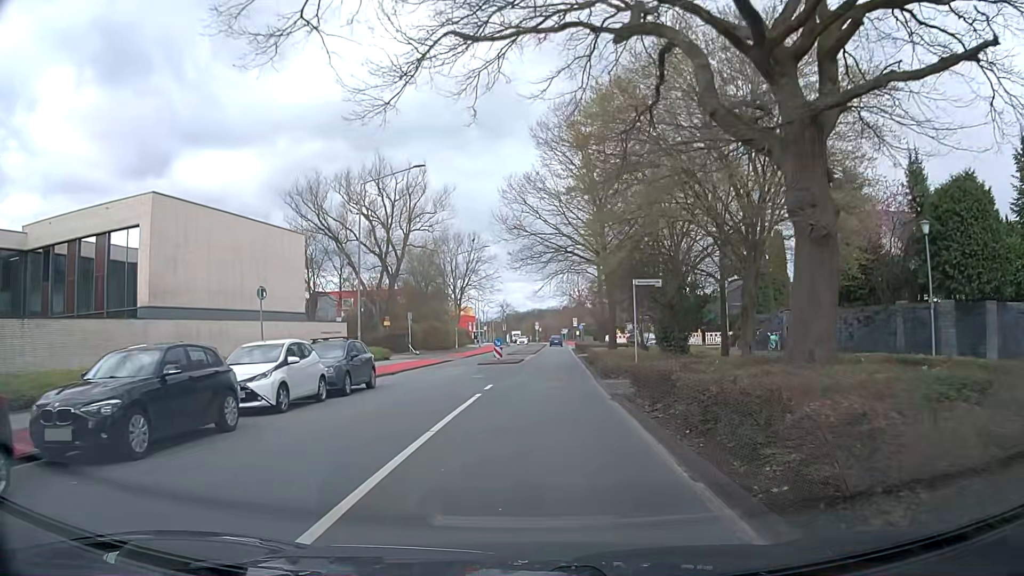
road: tertiary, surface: asphalt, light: Day
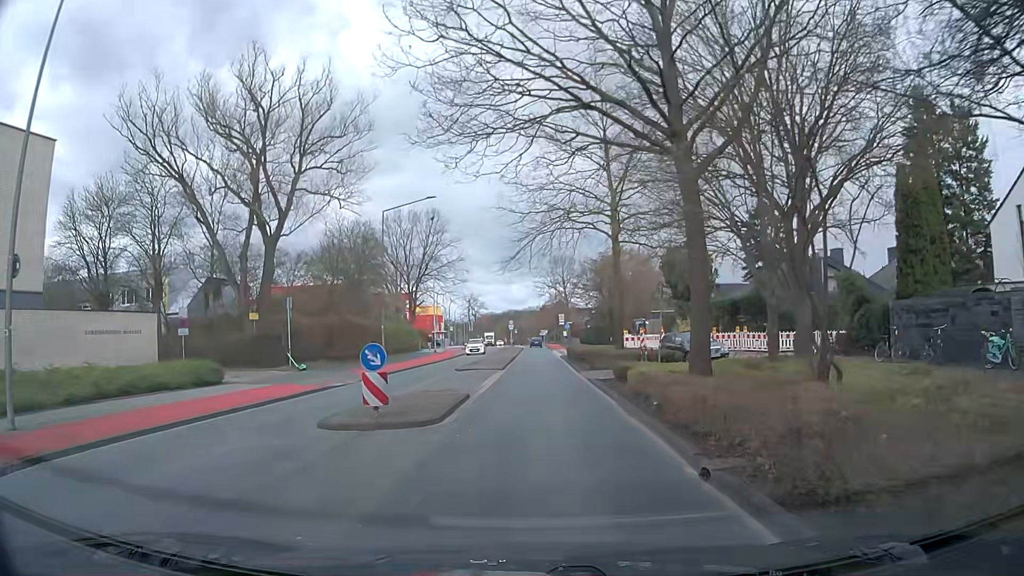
(+0.1, +22.4) m; +1°
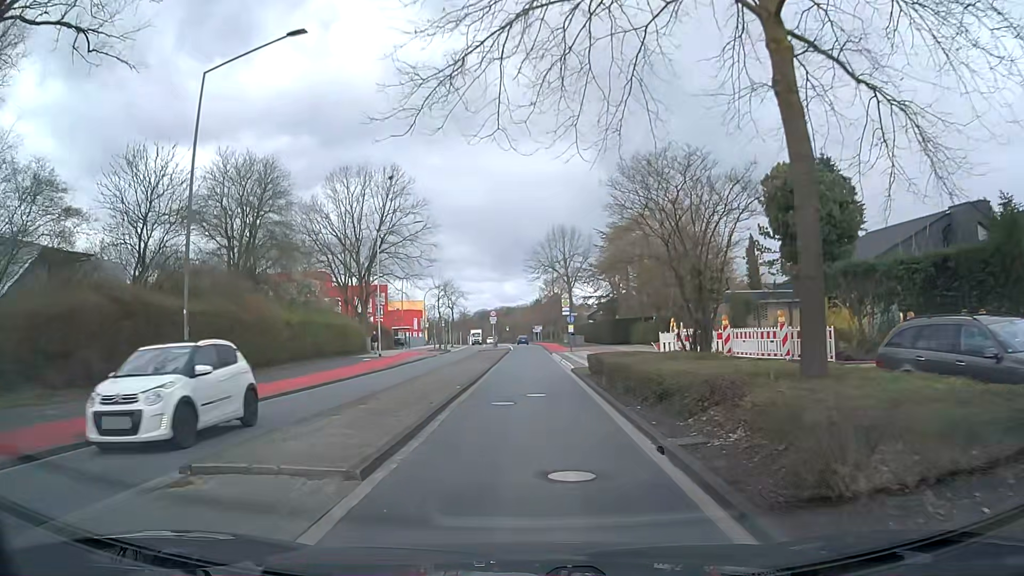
(+0.6, +22.4) m; 0°
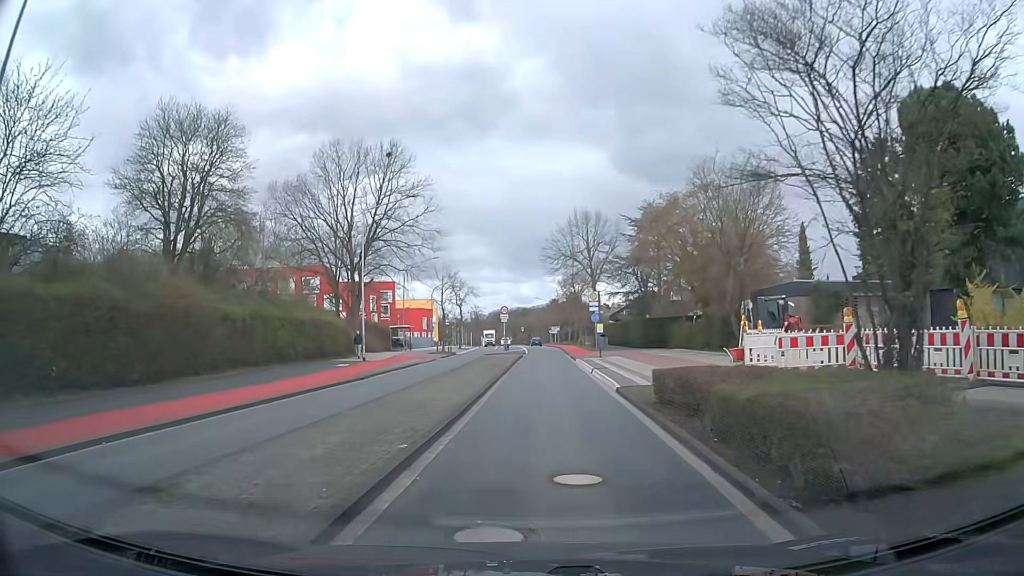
(0.0, +9.0) m; 0°
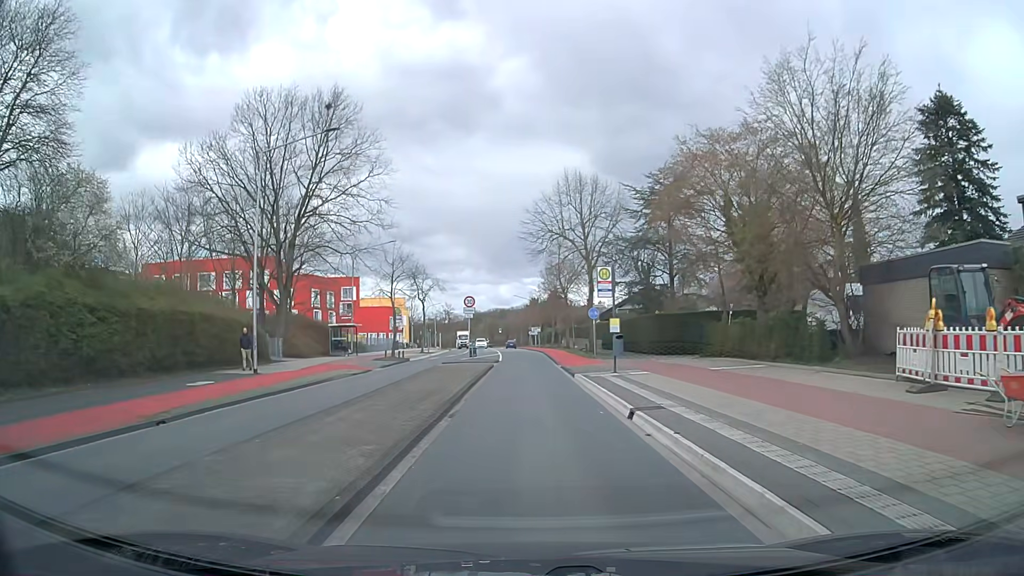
(+0.1, +13.5) m; +2°
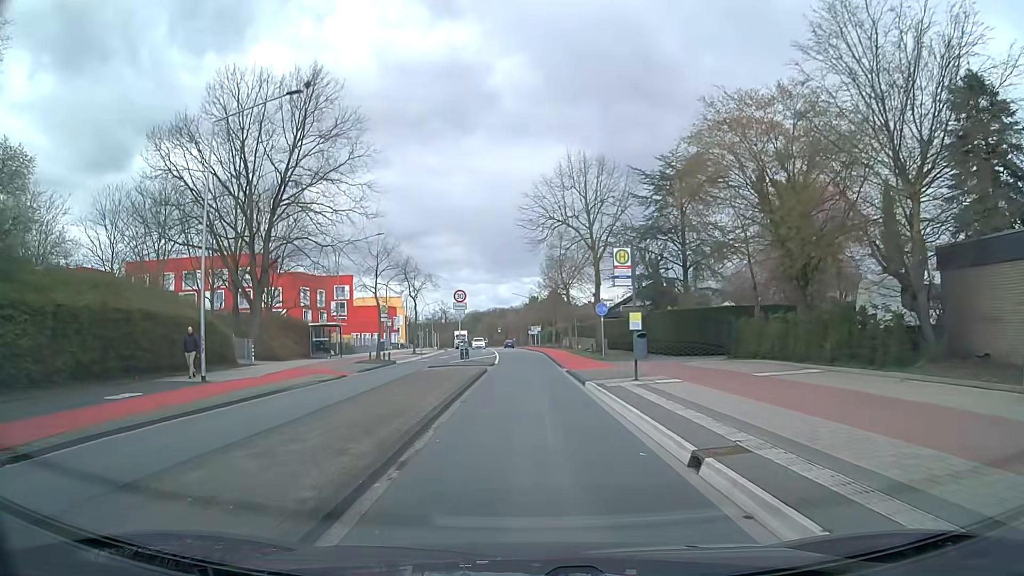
(0.0, +4.5) m; 0°
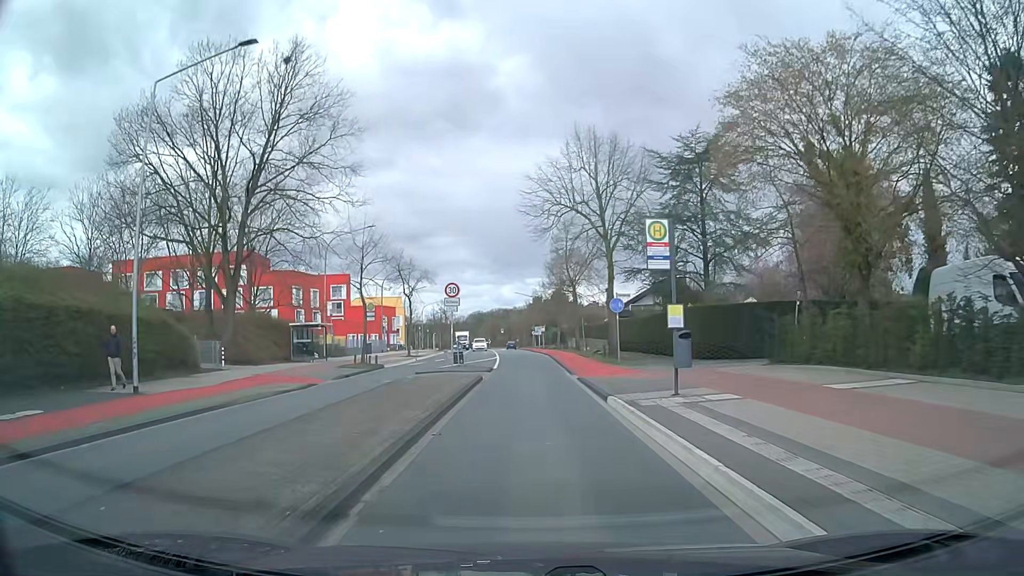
(0.0, +4.5) m; 0°
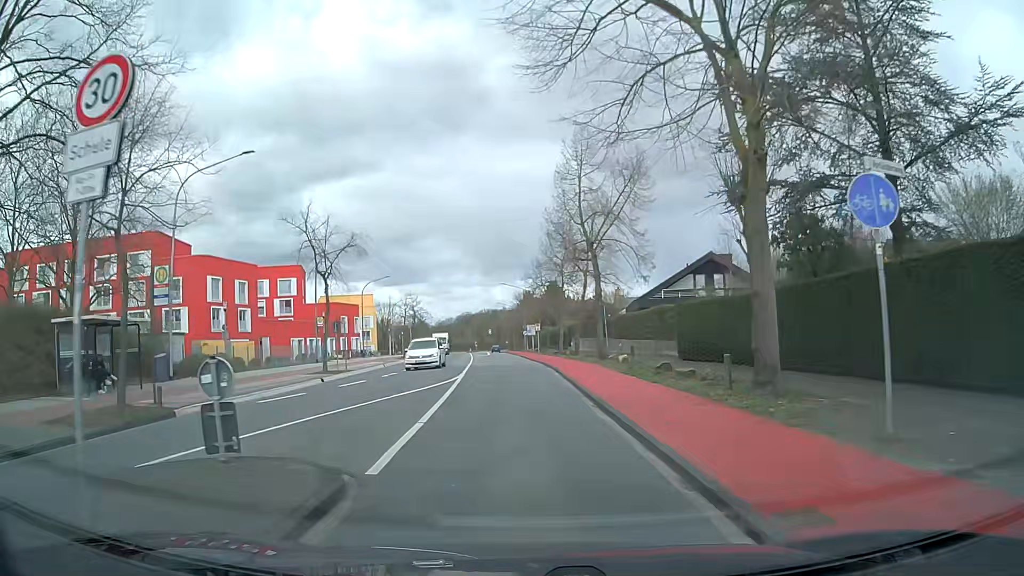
(+0.1, +22.3) m; +1°
(0, +10) (0, +20) (-1, +30) (-1, +40) (-2, +50) (-2, +60) (-3, +70) (-3, +80) (-4, +90) (-4, +100) m
